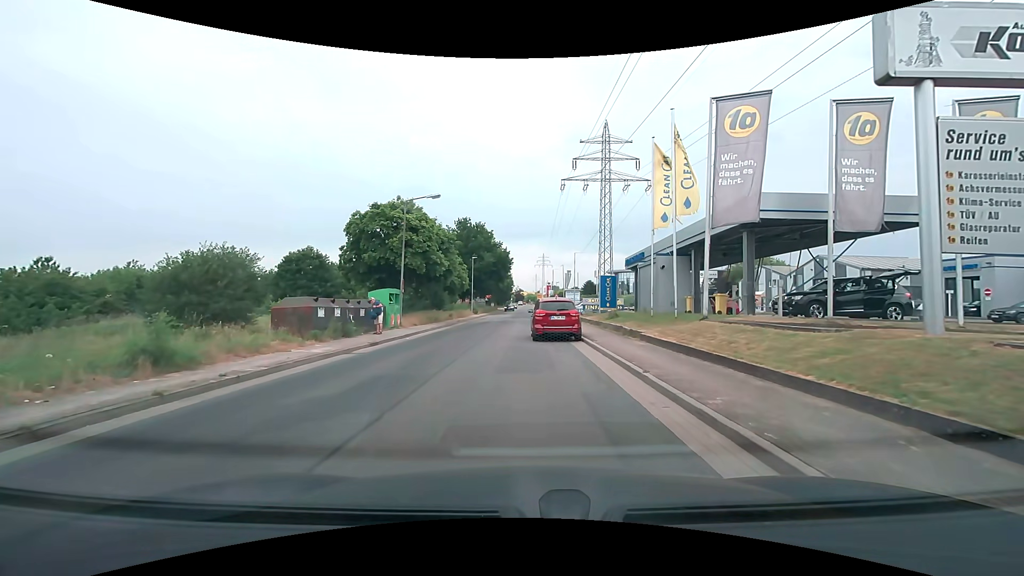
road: residential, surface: asphalt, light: Day
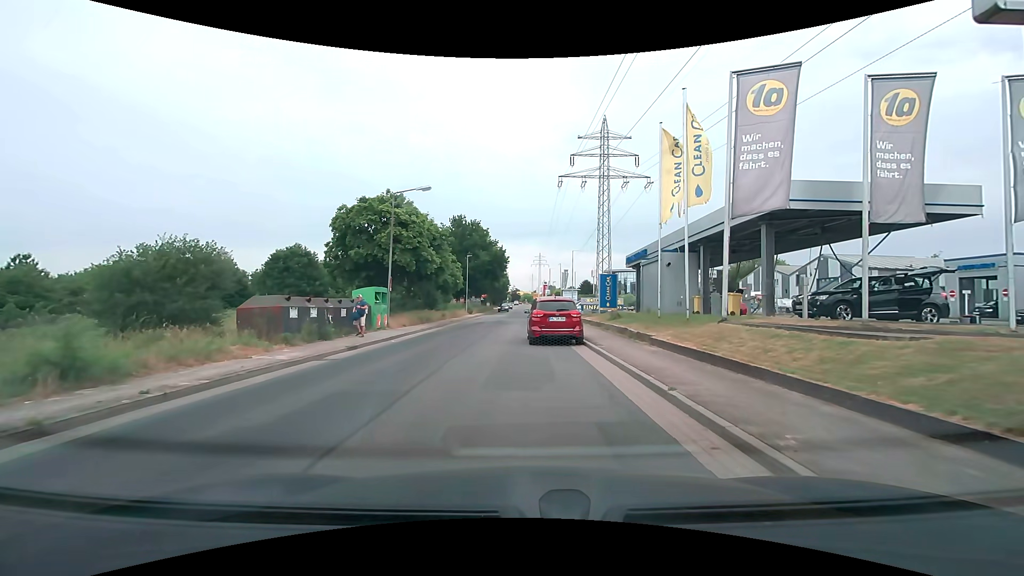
(0.0, +1.8) m; 0°
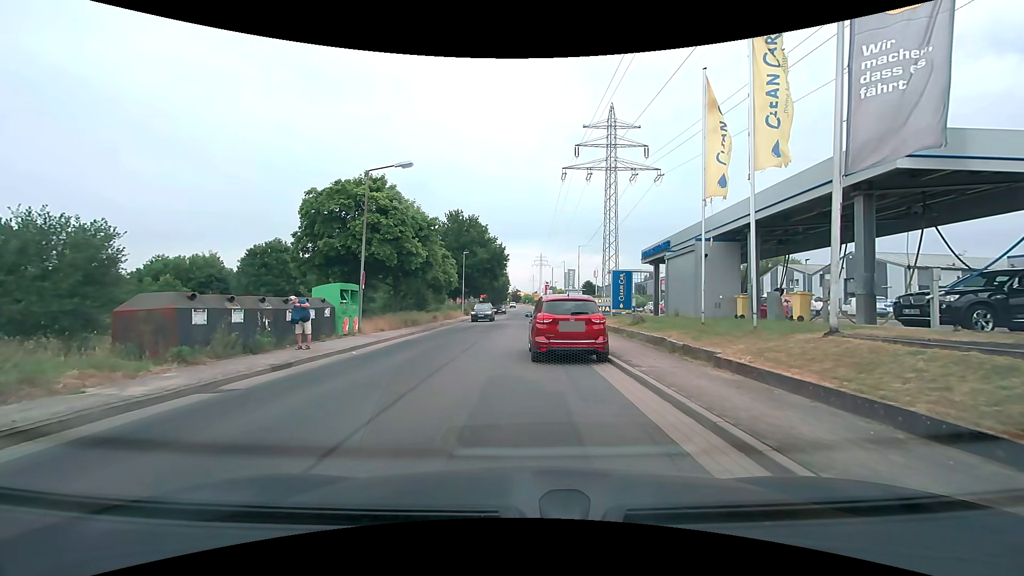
(+0.1, +4.6) m; 0°
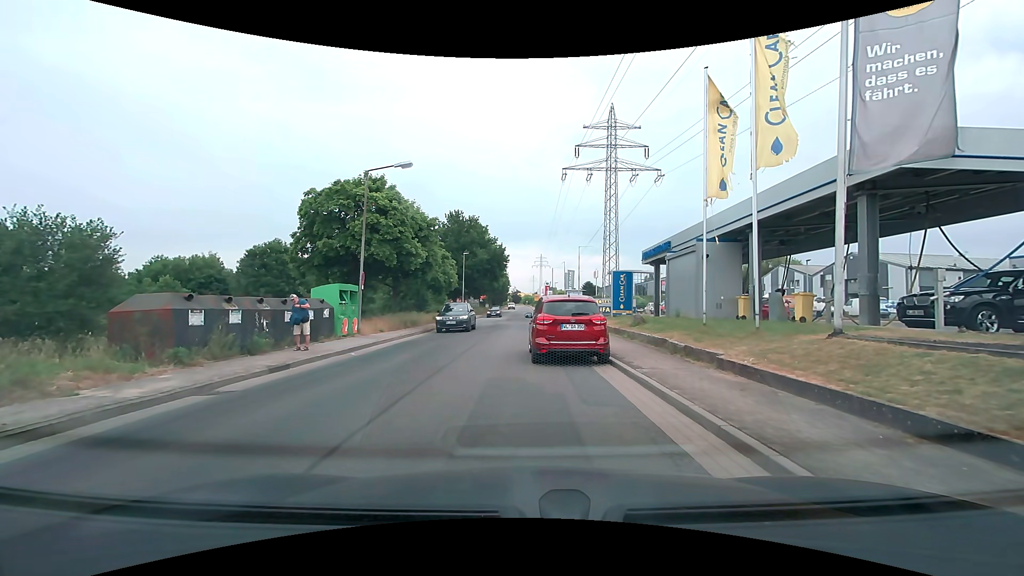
(0.0, +0.2) m; 0°
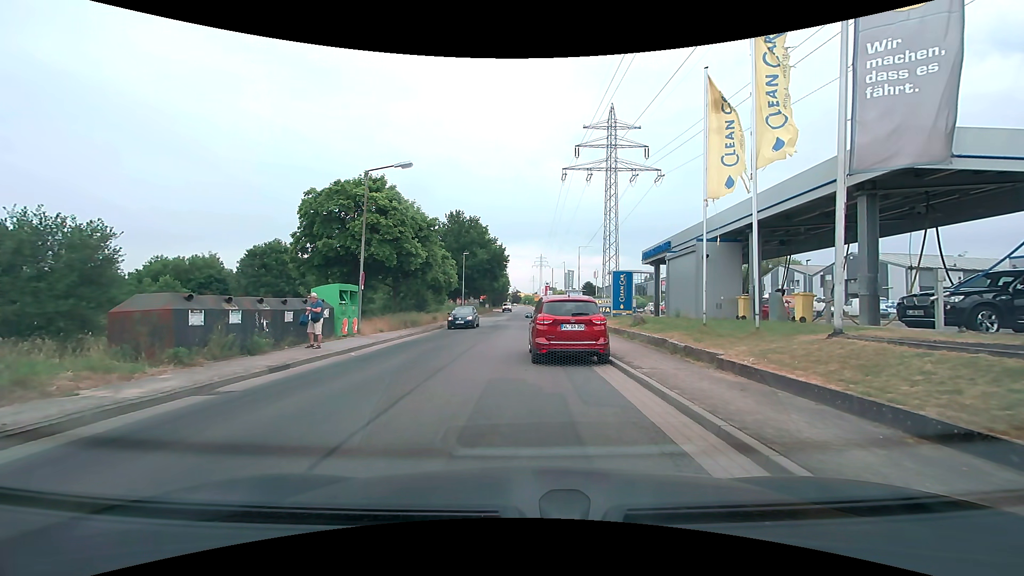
(0.0, 0.0) m; 0°
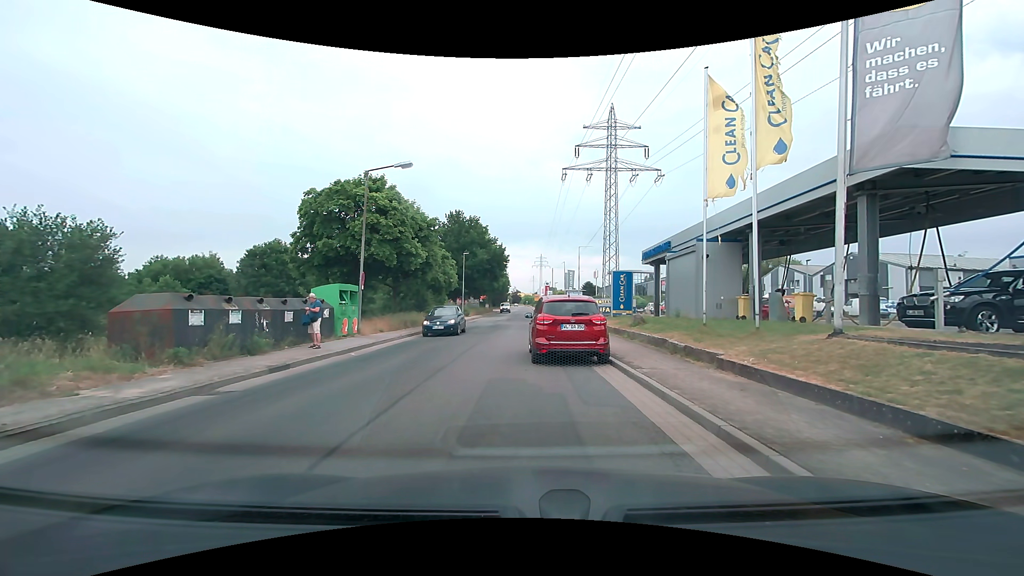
(0.0, 0.0) m; 0°
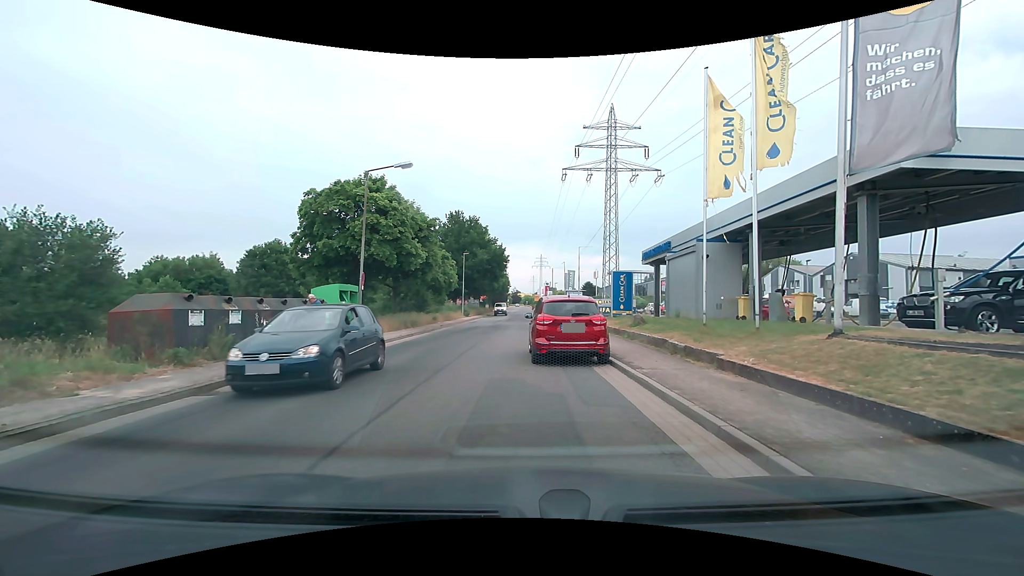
(0.0, 0.0) m; 0°
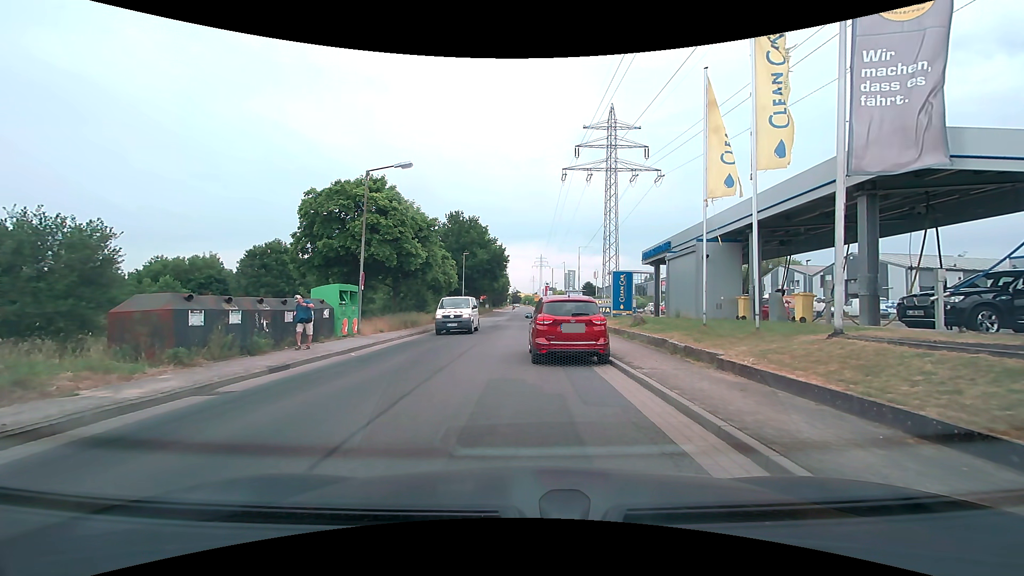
(0.0, 0.0) m; 0°
